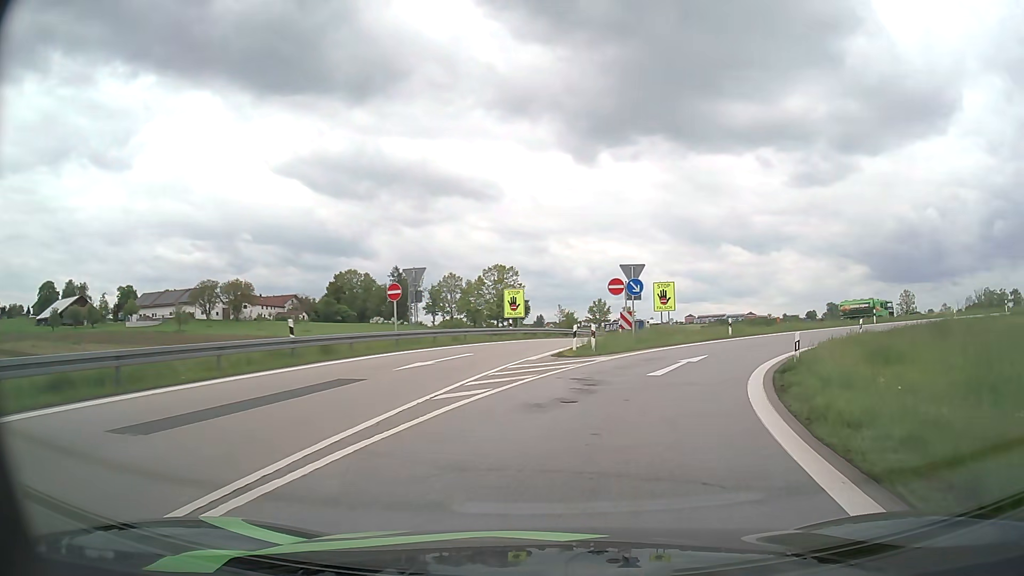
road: motorway_link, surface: asphalt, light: Day
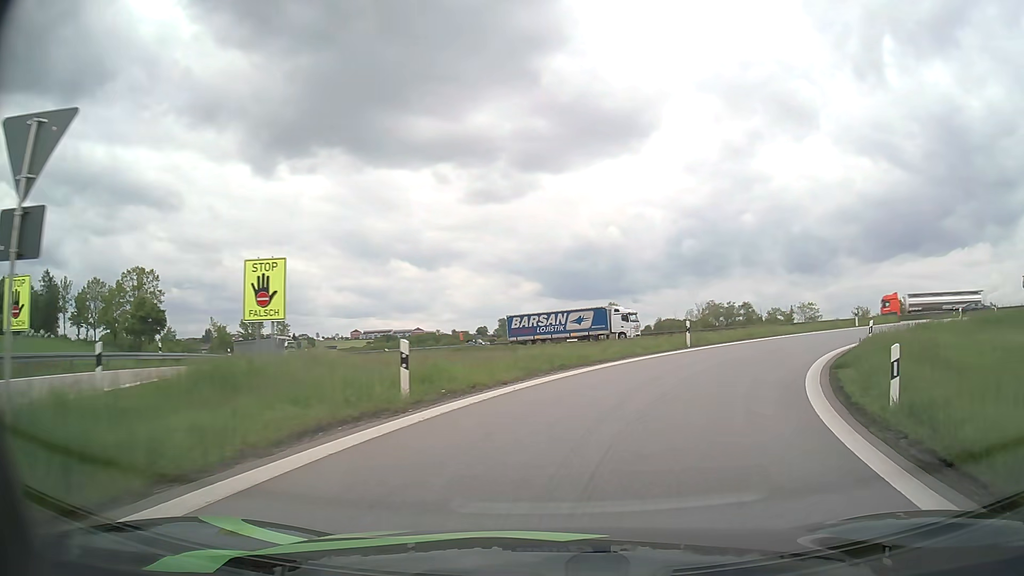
(+5.5, +23.3) m; +28°
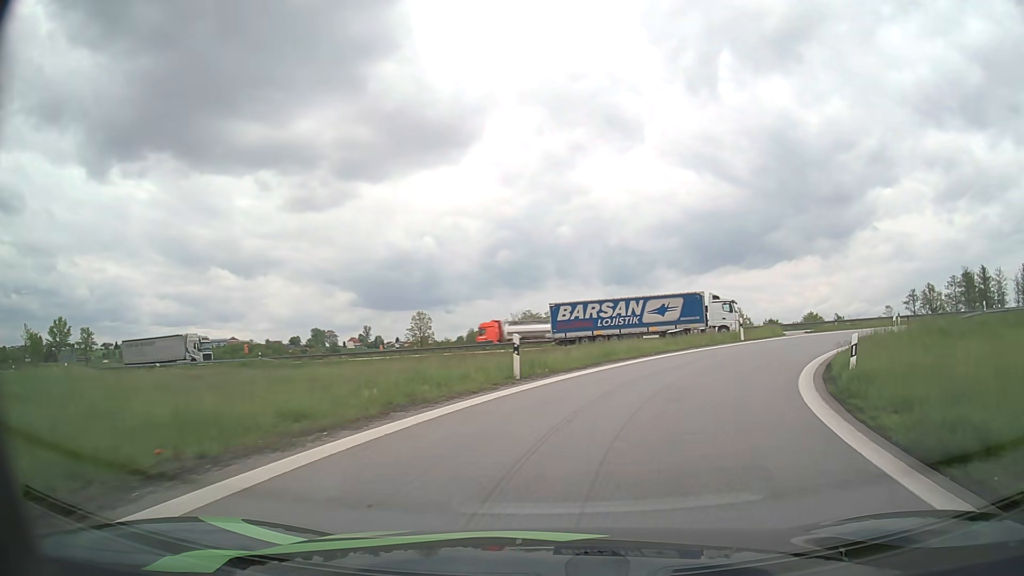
(+1.5, +11.2) m; +16°
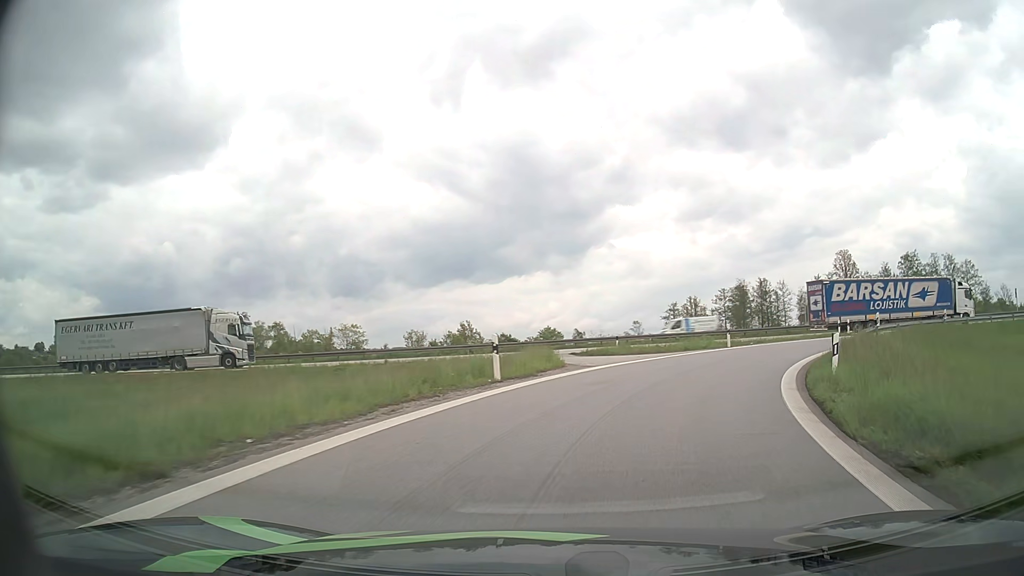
(+3.4, +15.9) m; +23°
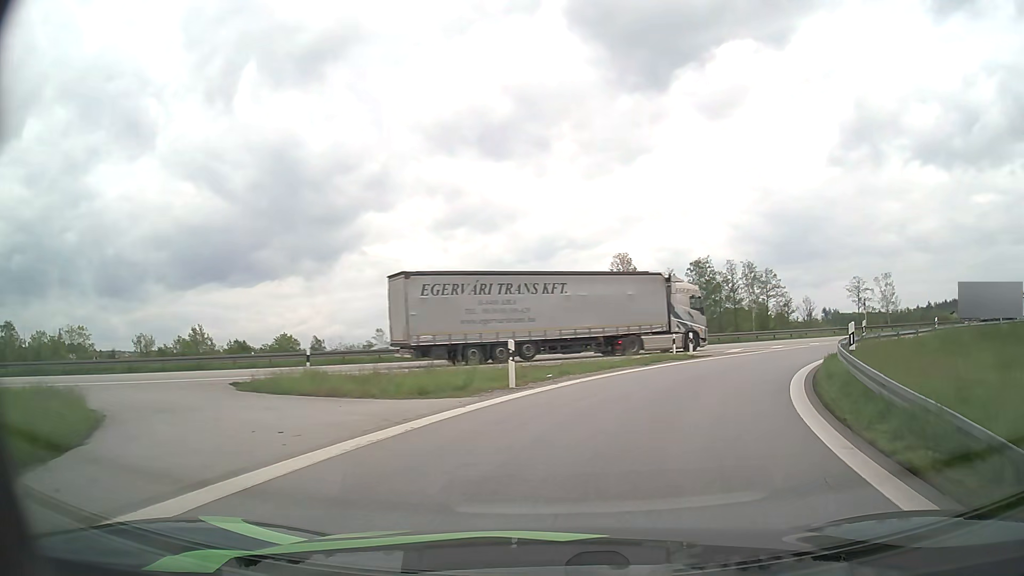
(+3.0, +16.3) m; +21°
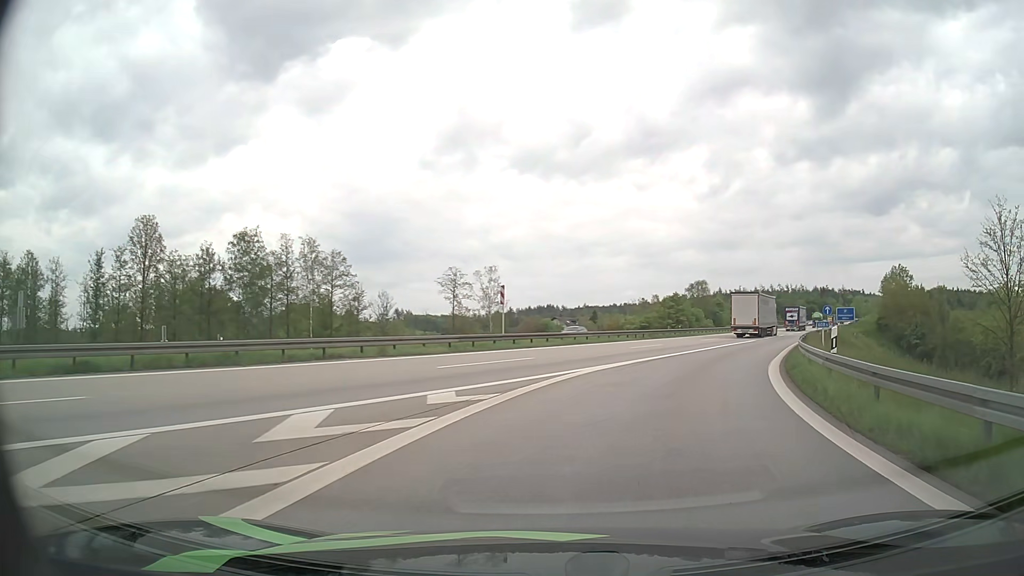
(+9.4, +27.9) m; +37°
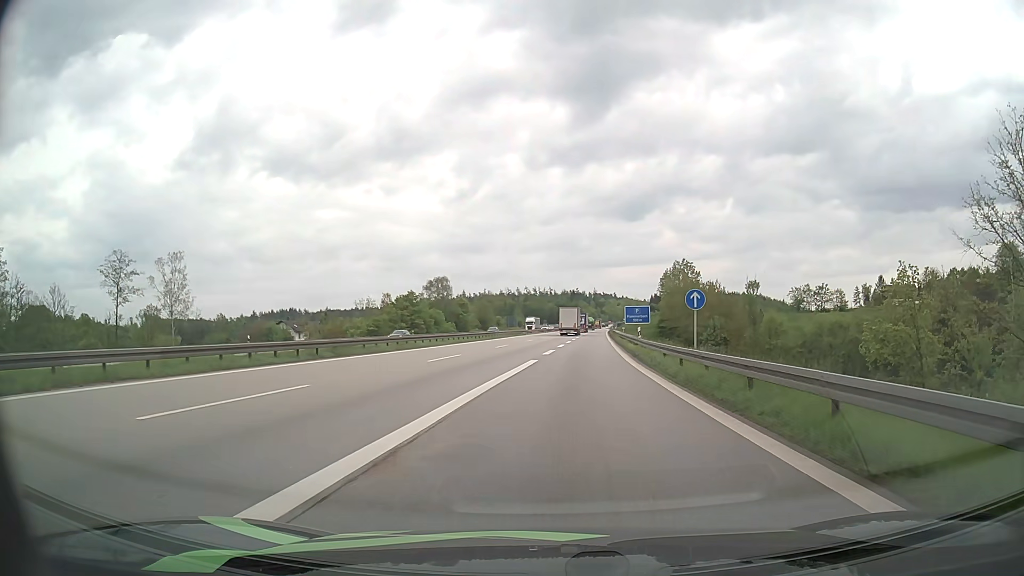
(+6.2, +26.5) m; +22°
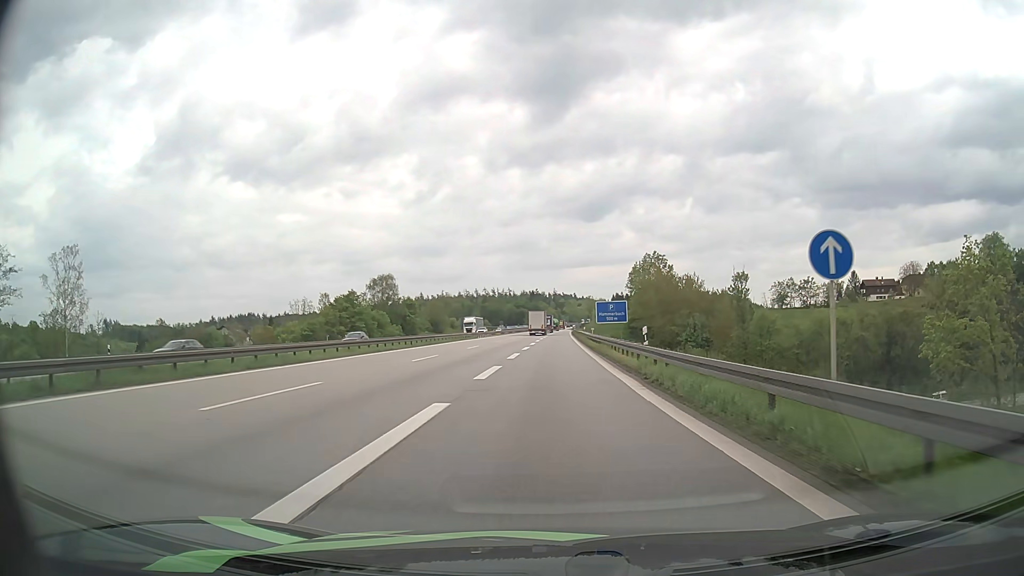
(+0.6, +15.5) m; +4°
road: motorway
(0, +10) (0, +20) (0, +30) (0, +40) (0, +50) (+1, +60) (+1, +70) (+1, +80) (+1, +90) (+1, +100) m
